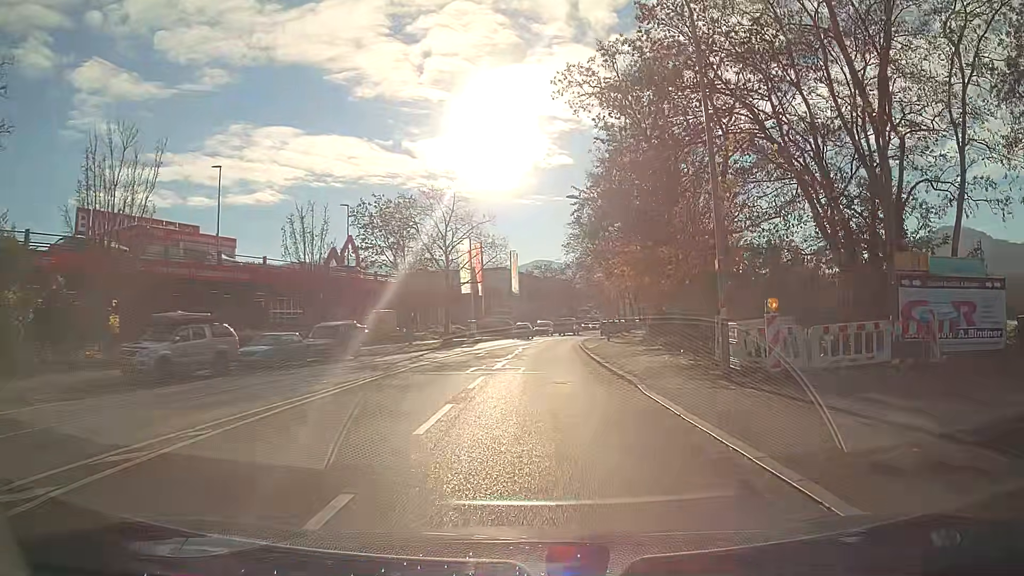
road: secondary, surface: asphalt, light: Day
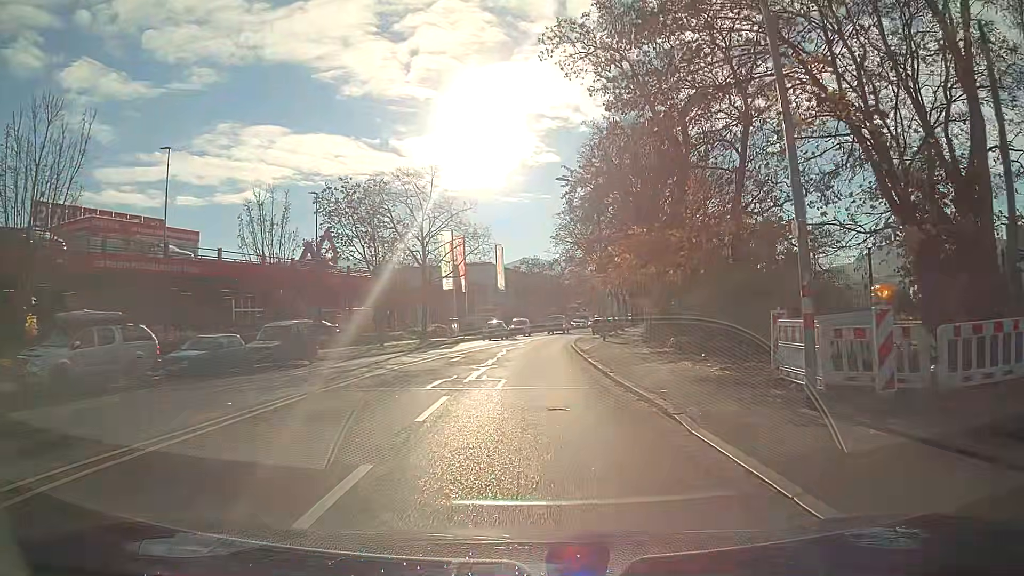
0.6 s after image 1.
(+0.1, +4.9) m; +1°
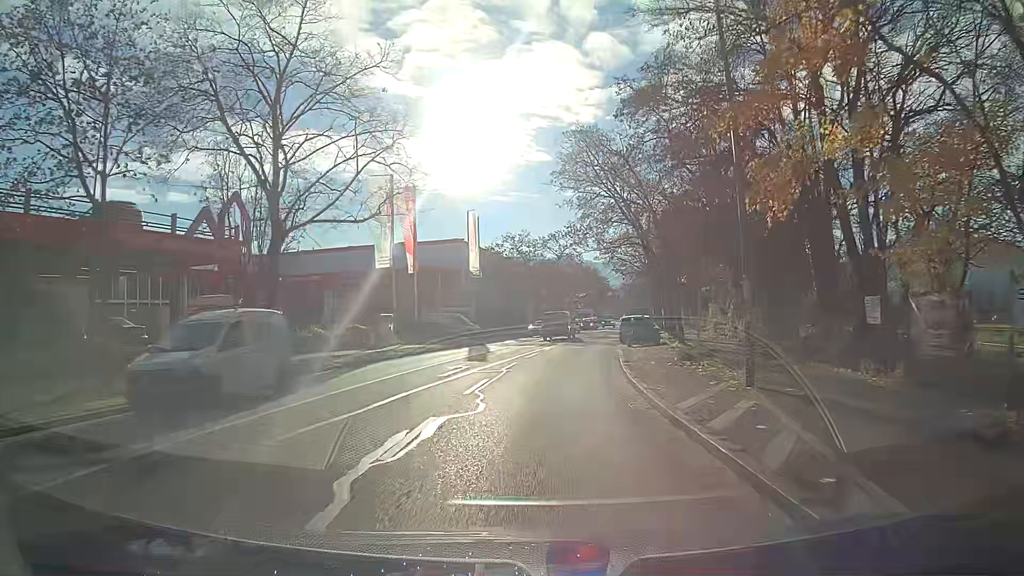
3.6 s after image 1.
(+0.1, +27.0) m; +1°
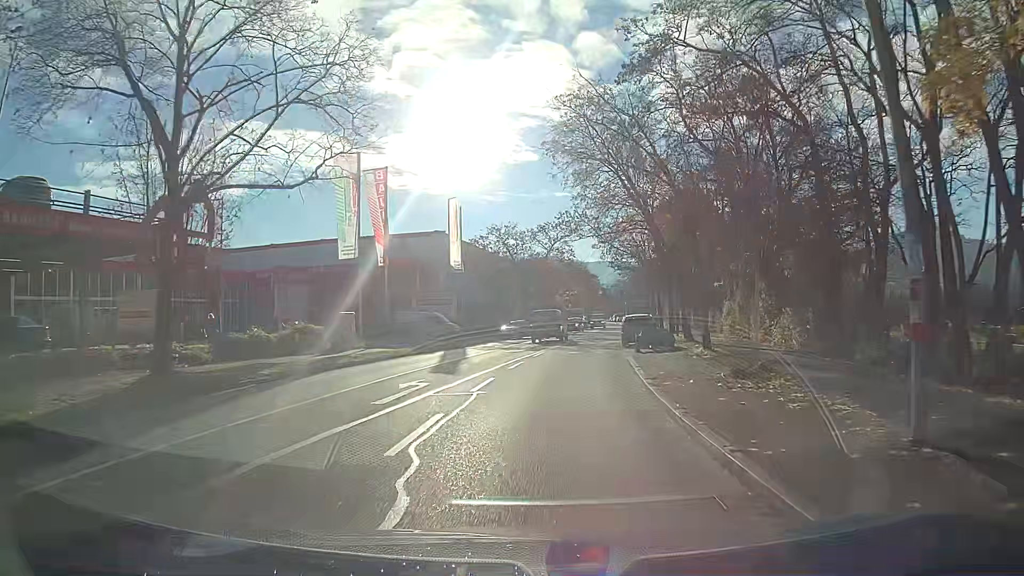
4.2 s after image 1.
(+0.1, +5.9) m; +1°
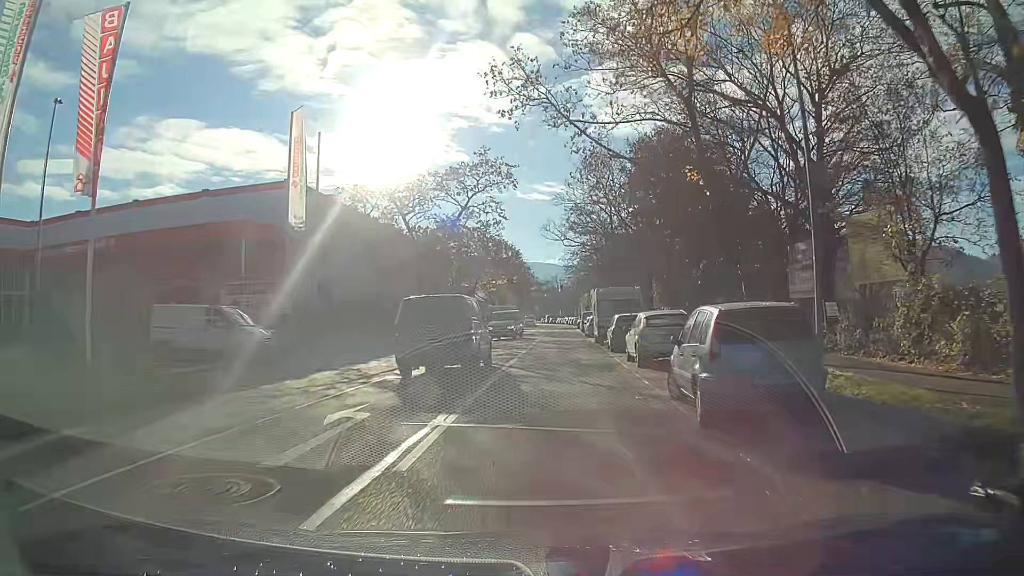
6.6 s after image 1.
(+1.3, +24.7) m; +6°
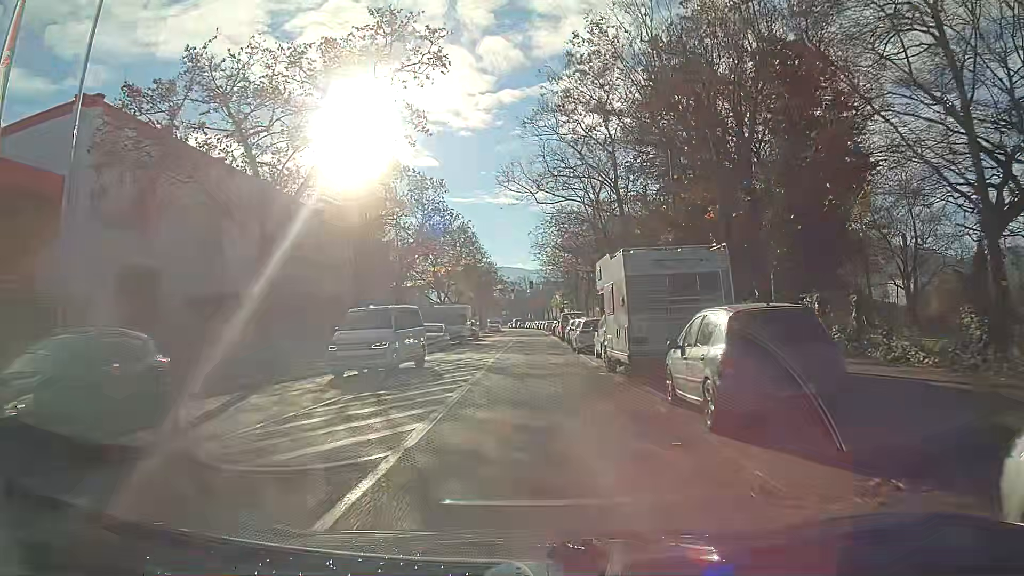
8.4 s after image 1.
(+0.5, +19.1) m; +3°
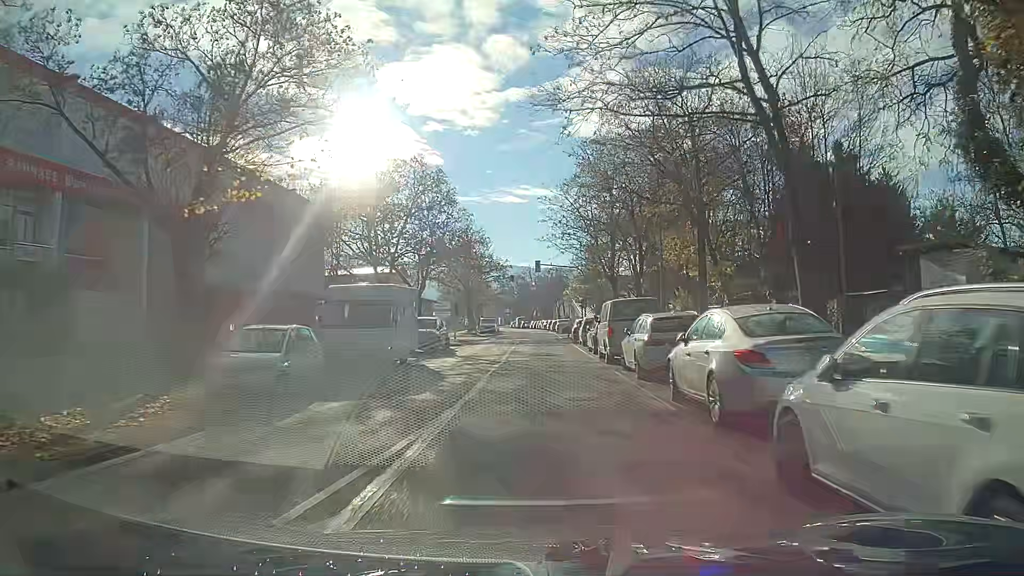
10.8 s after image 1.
(-0.2, +26.0) m; 0°
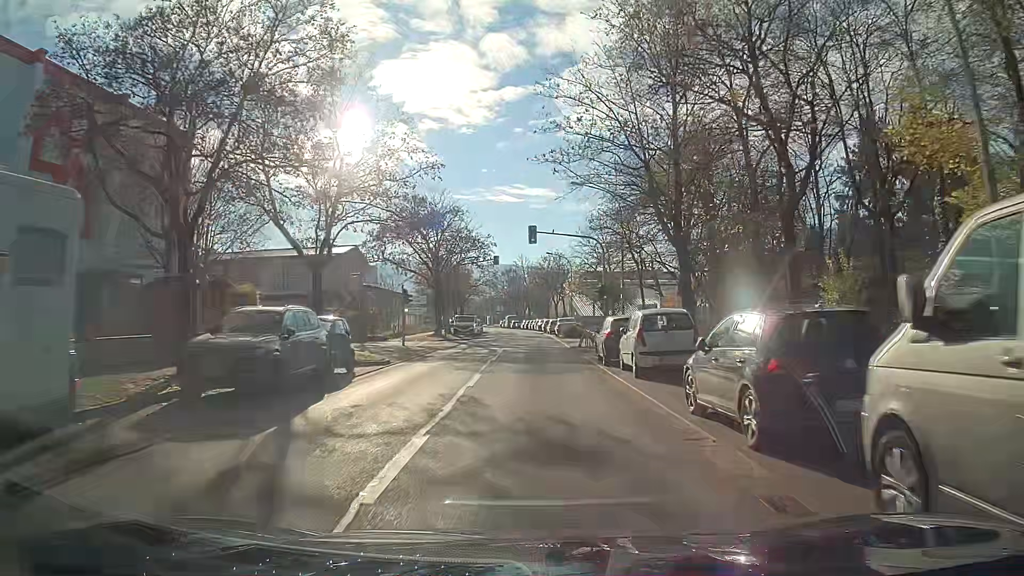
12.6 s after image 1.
(0.0, +20.2) m; 0°
